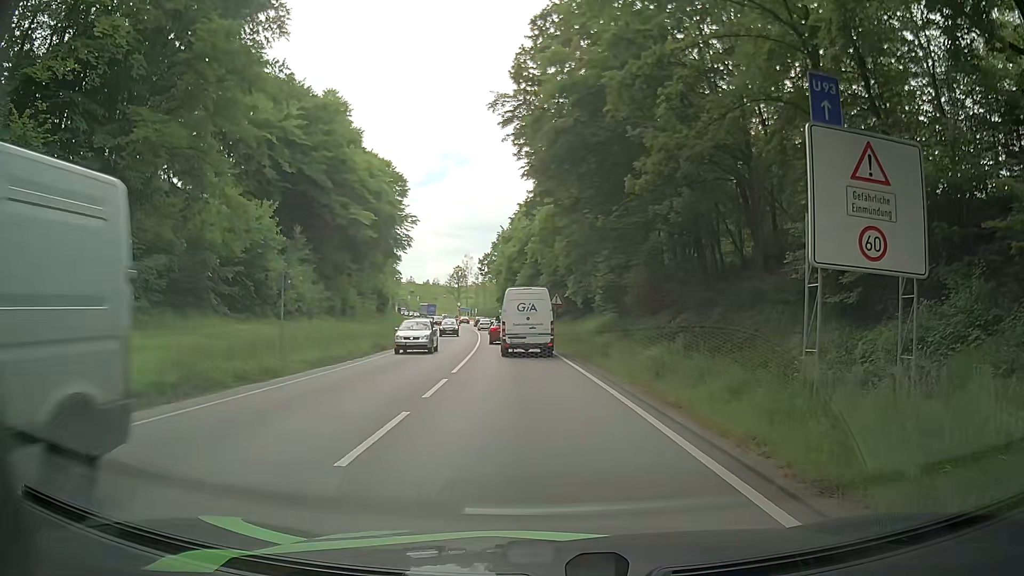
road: primary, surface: asphalt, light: Day
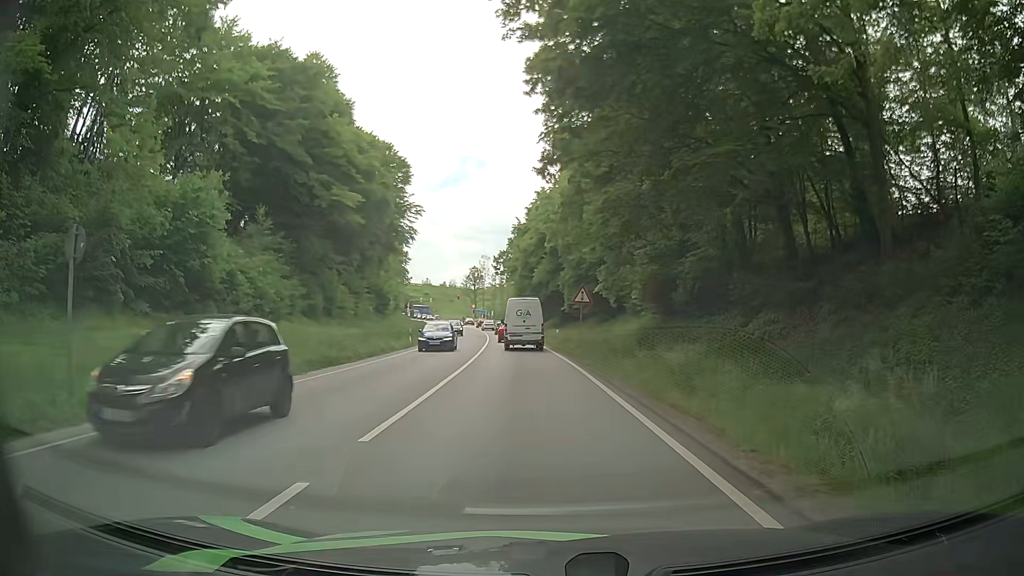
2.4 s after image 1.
(-0.1, +10.7) m; -1°
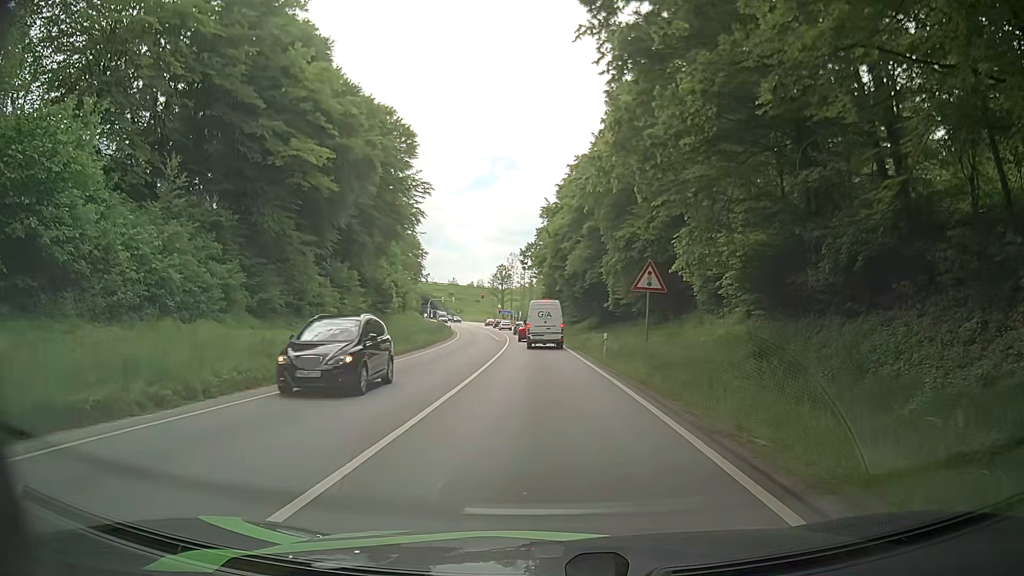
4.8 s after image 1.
(-0.6, +14.7) m; -2°
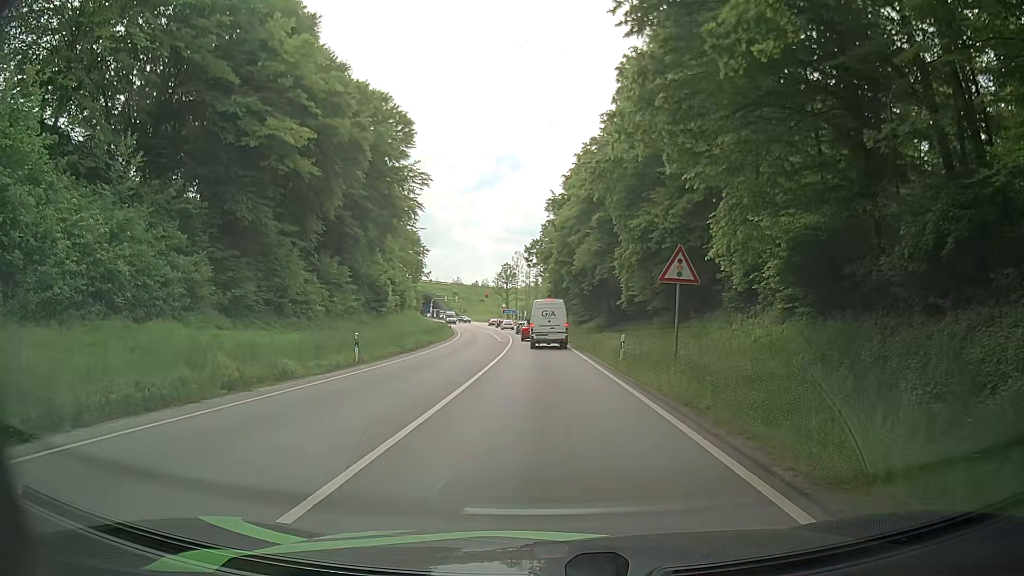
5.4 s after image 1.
(-0.1, +4.3) m; -3°
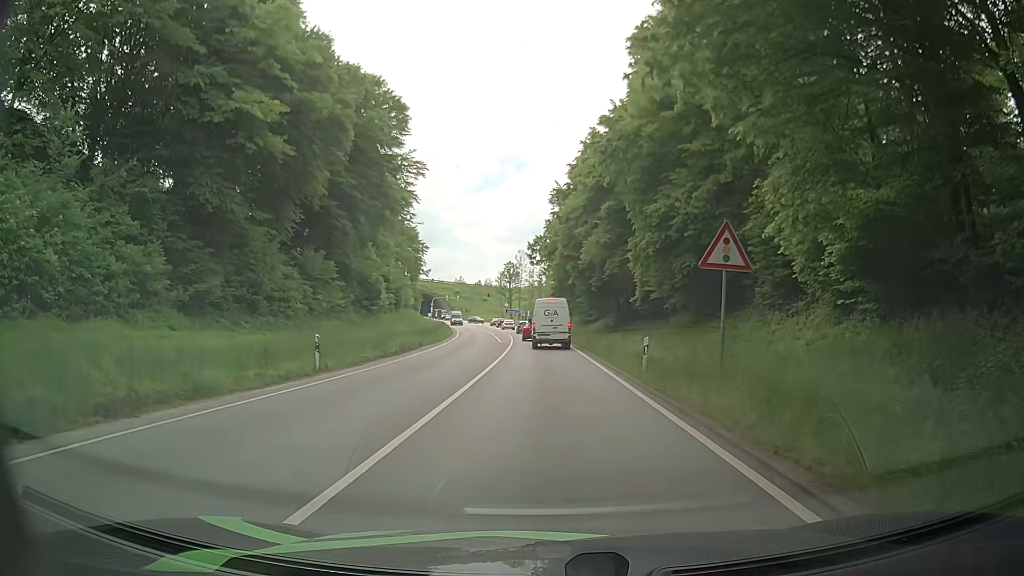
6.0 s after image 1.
(0.0, +4.5) m; 0°
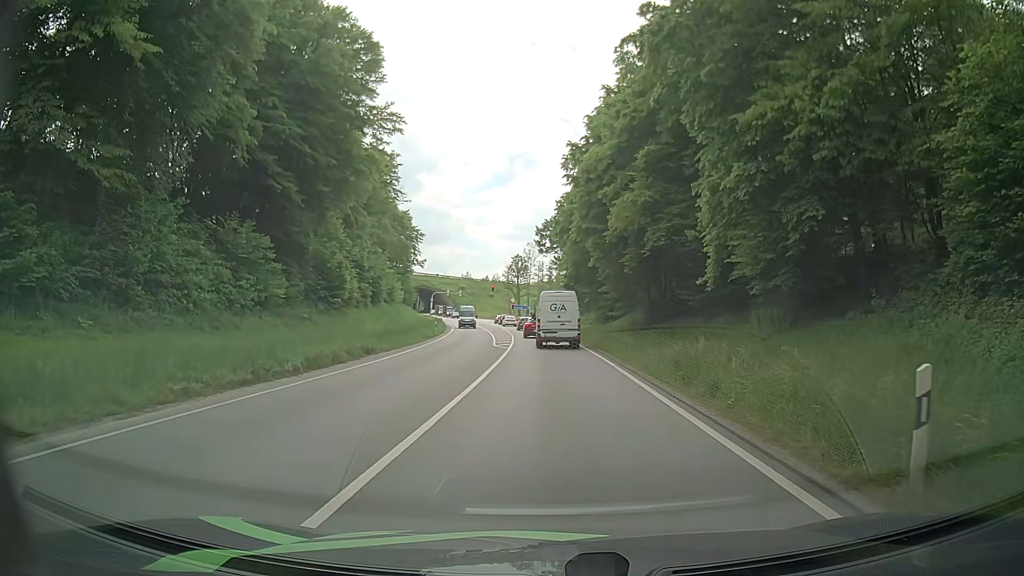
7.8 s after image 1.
(+0.2, +13.5) m; 0°
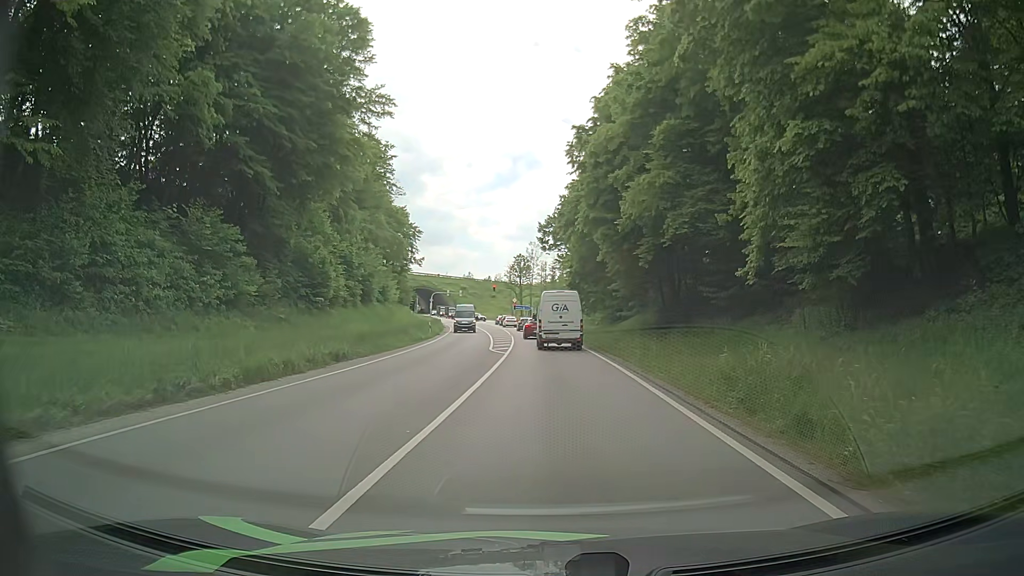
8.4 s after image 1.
(+0.1, +4.1) m; 0°
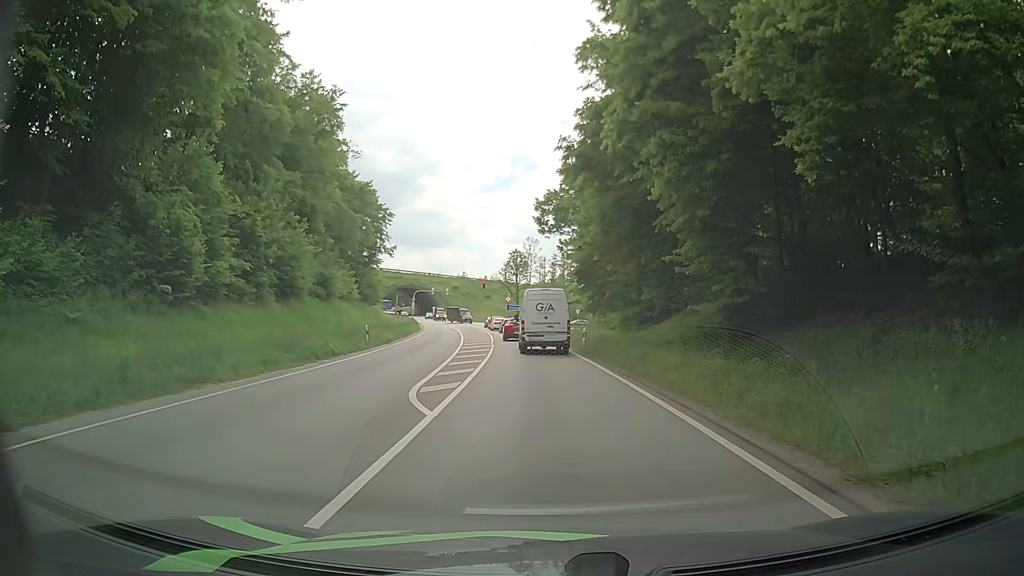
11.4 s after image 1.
(-0.1, +17.7) m; -2°
